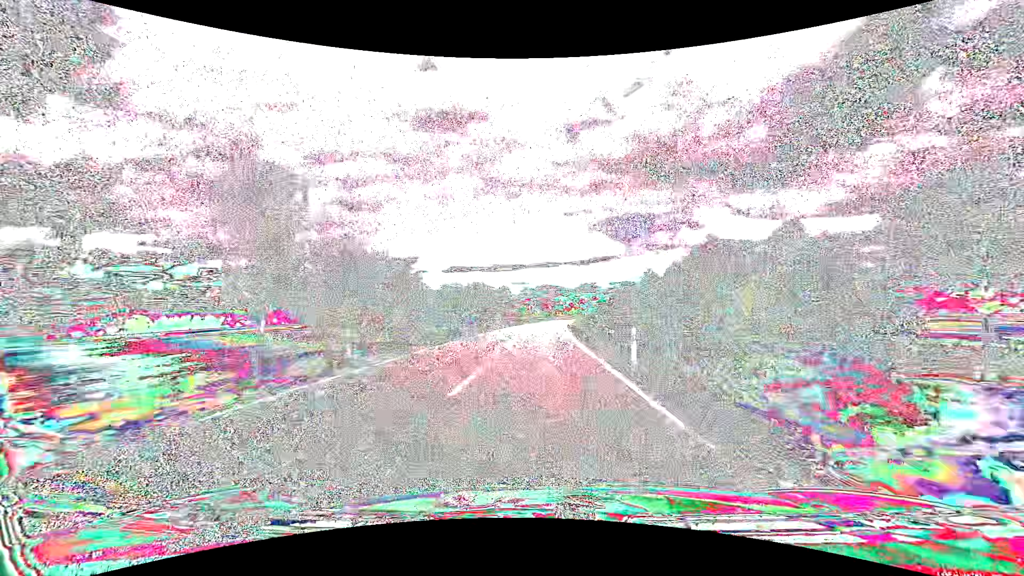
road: tertiary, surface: asphalt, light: Day
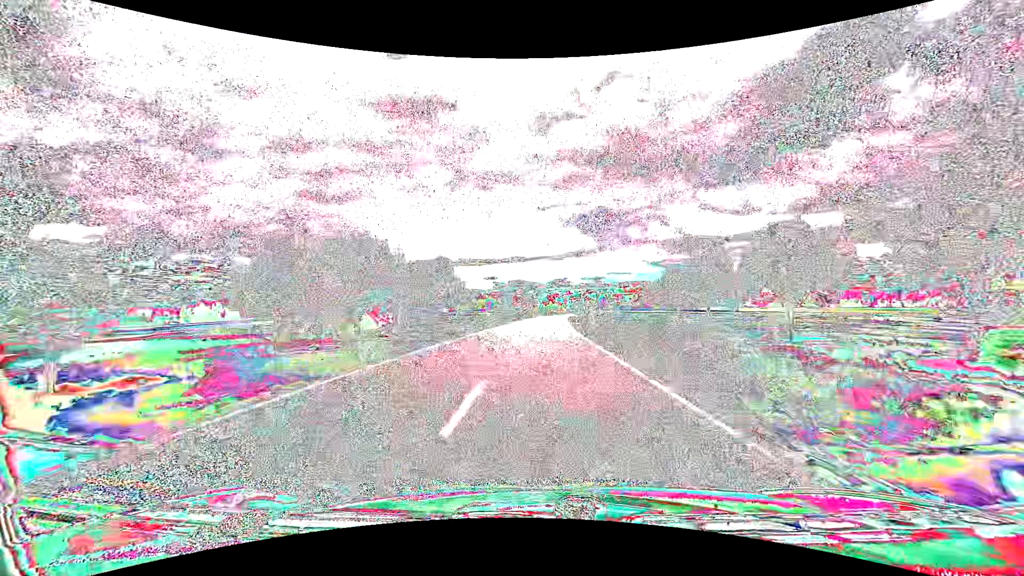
(+1.2, +63.6) m; +3°
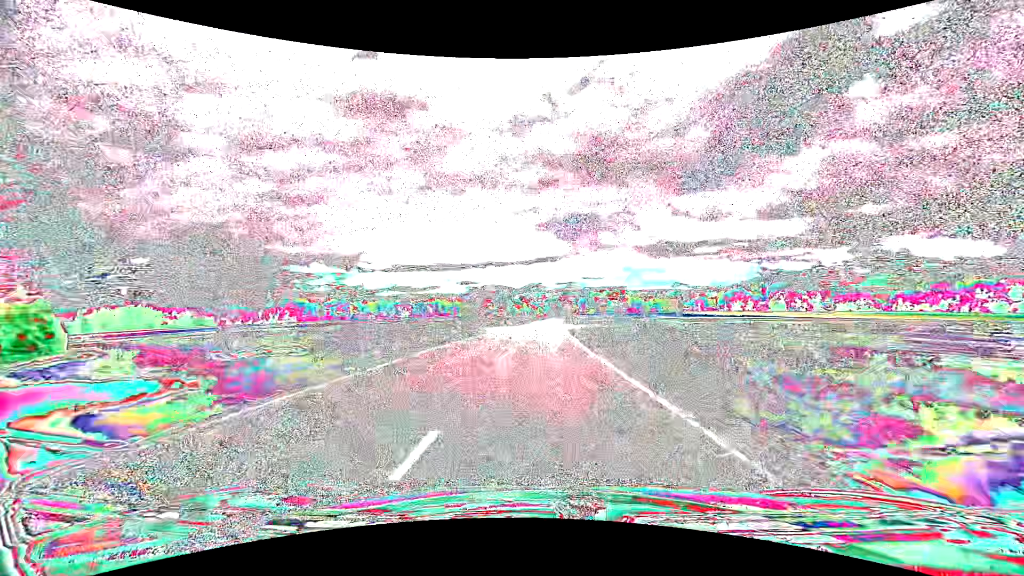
(+1.8, +64.5) m; +3°
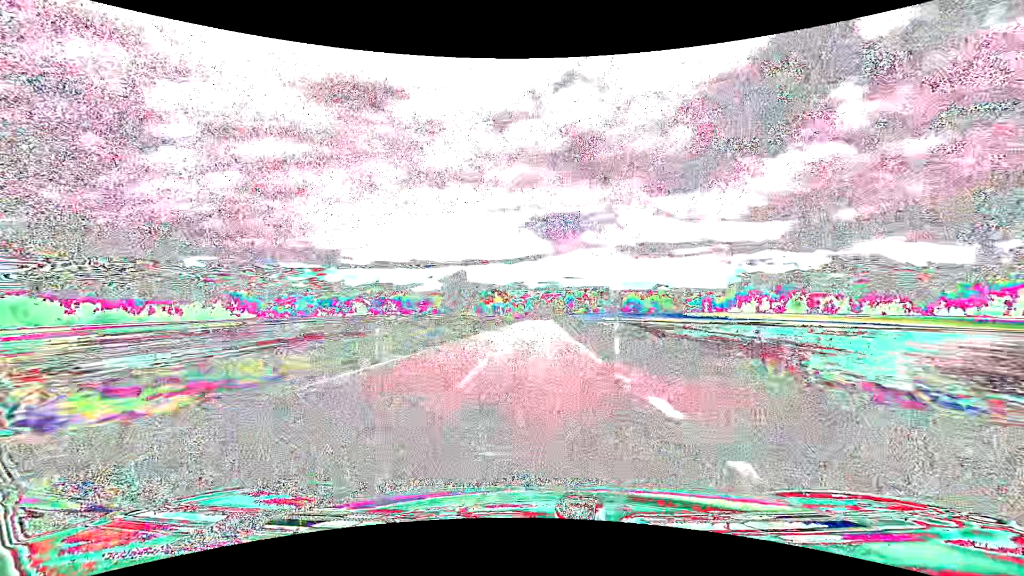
(+1.4, +65.8) m; +2°
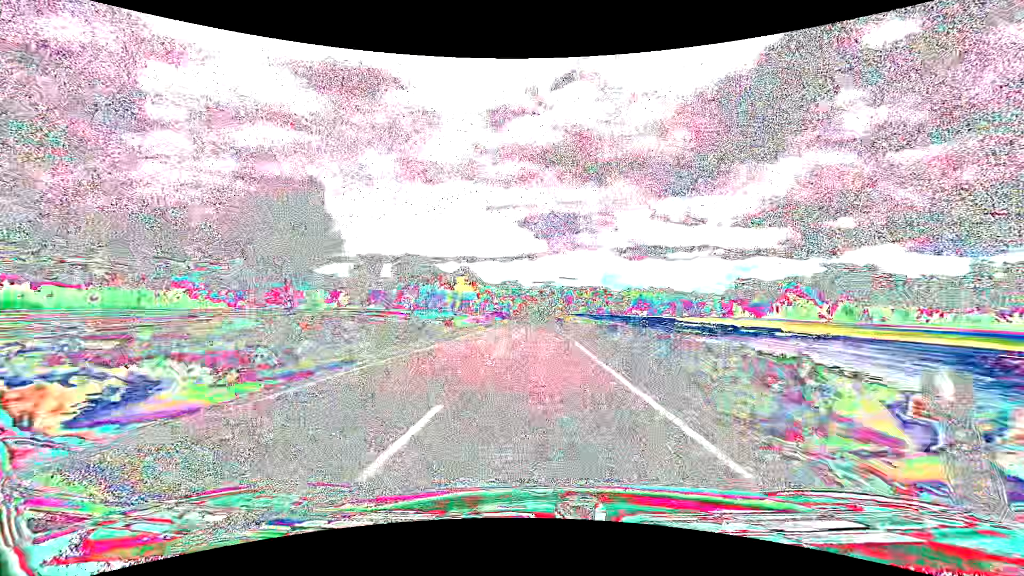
(+0.6, +66.7) m; +1°
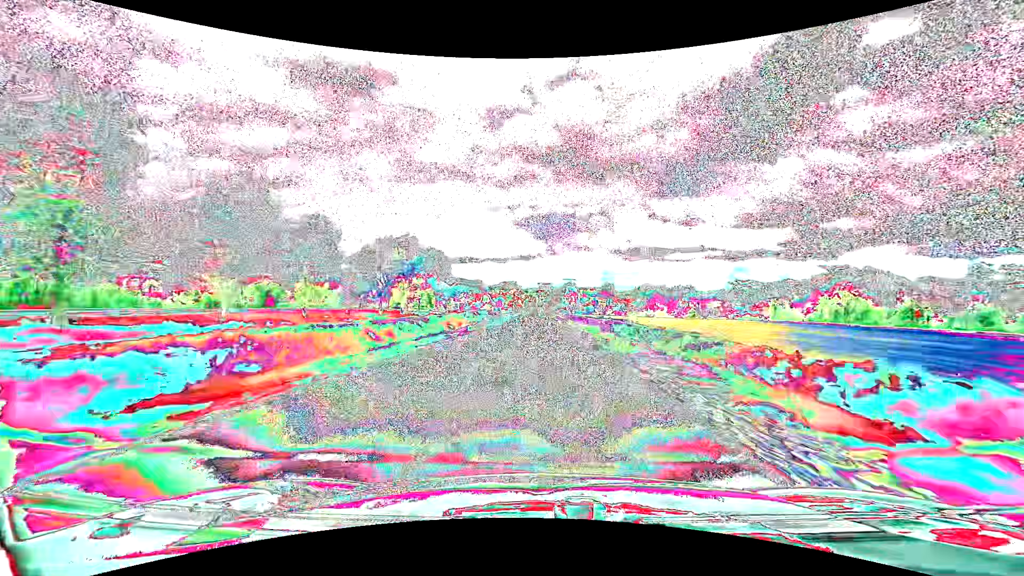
(-0.1, +51.2) m; 0°
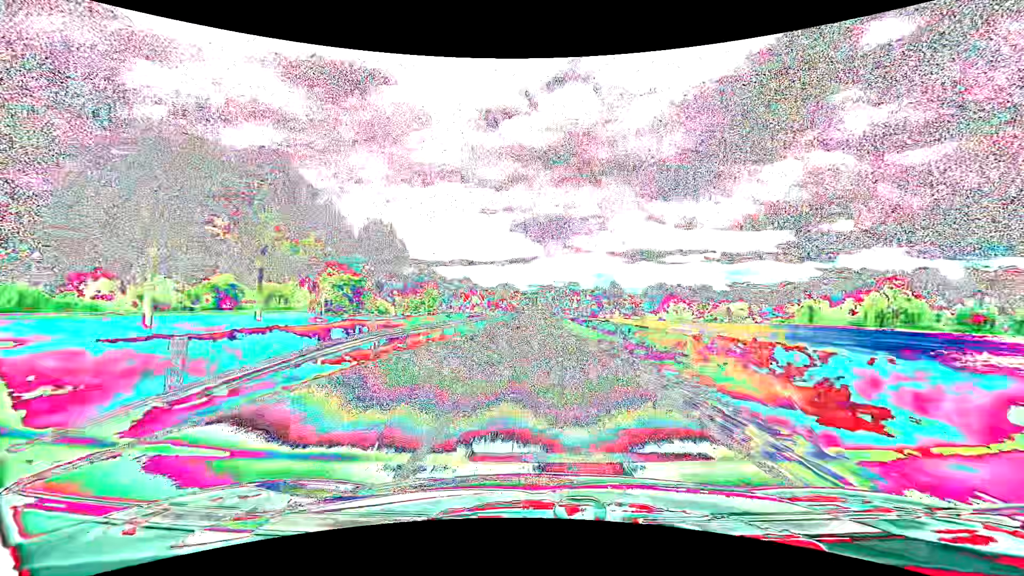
(+0.1, +34.5) m; 0°
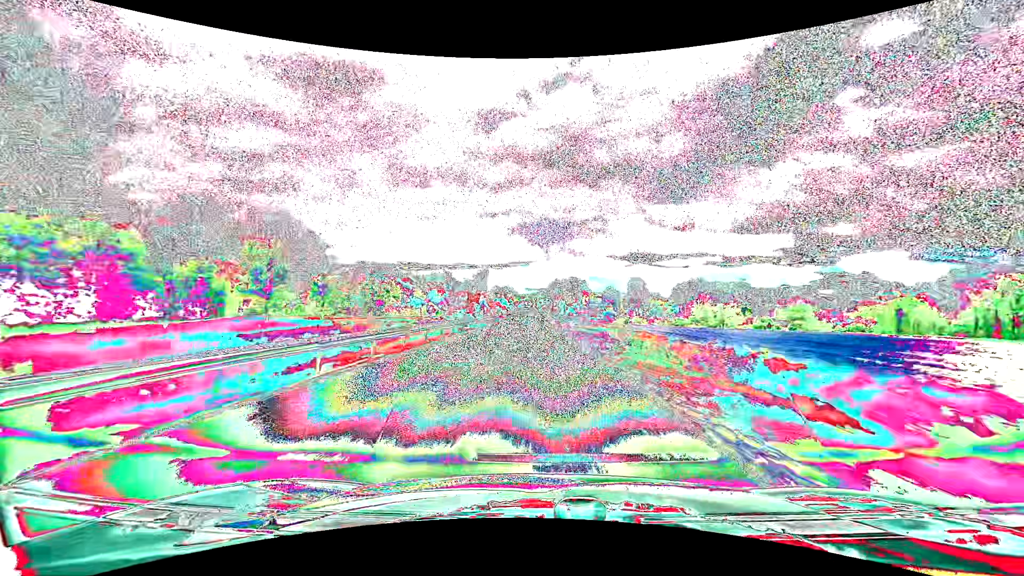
(+0.1, +51.8) m; 0°
(0, +10) (0, +20) (0, +30) (0, +40) (0, +50) (0, +60) (0, +70) (0, +80) (0, +90) (0, +100) m
